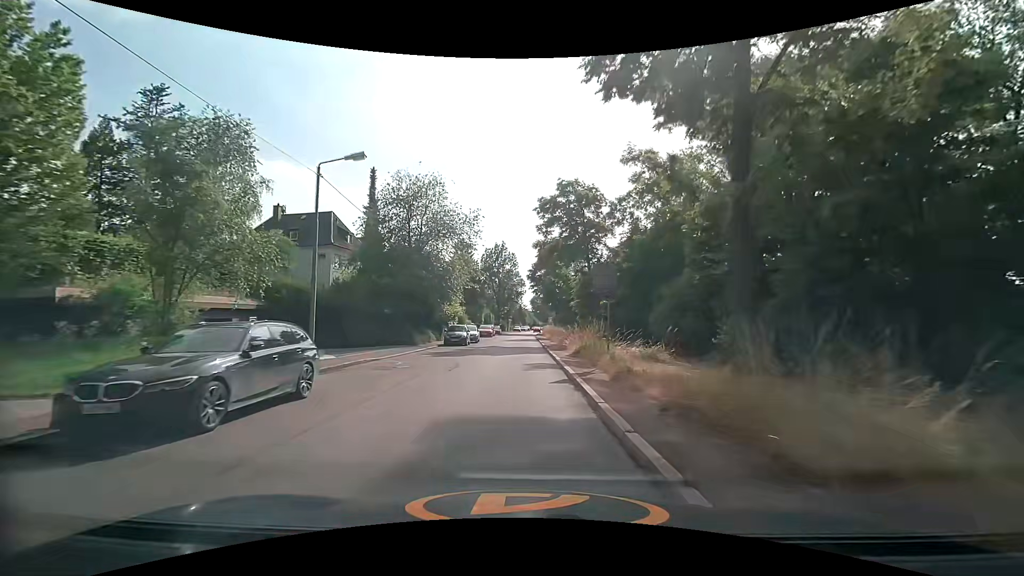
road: tertiary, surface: asphalt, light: Day
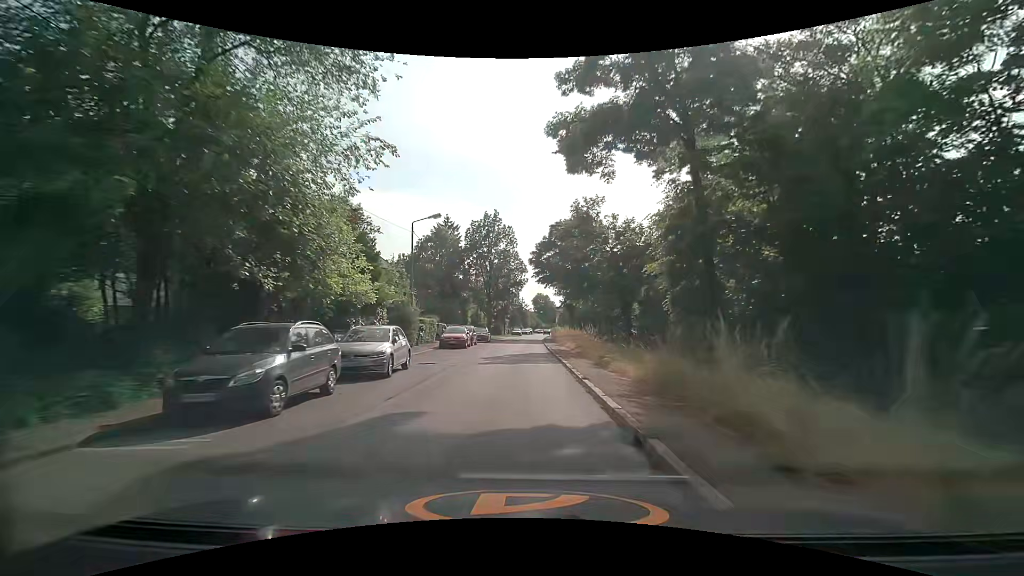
(-0.1, +27.4) m; -1°
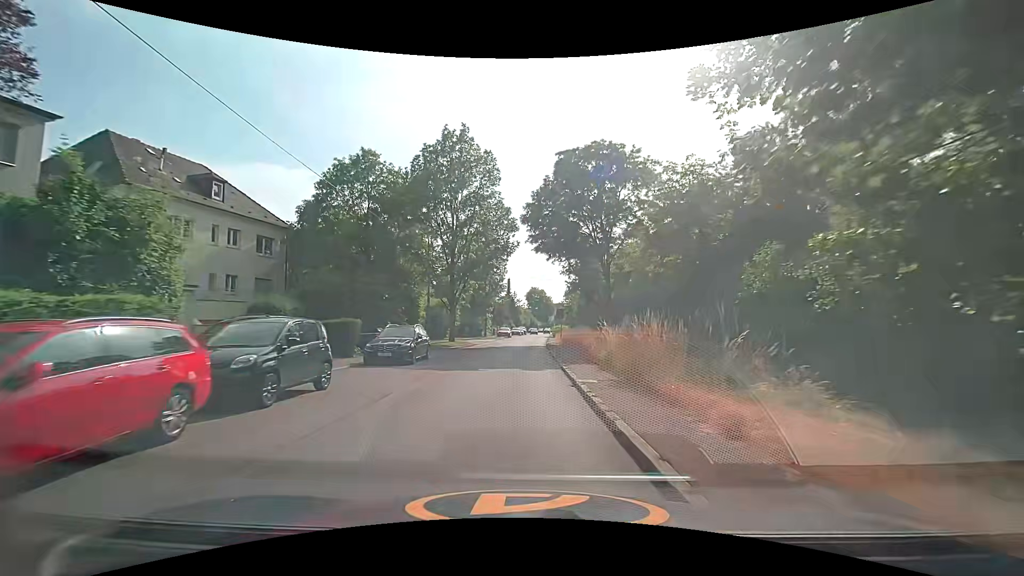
(+0.4, +29.1) m; +1°
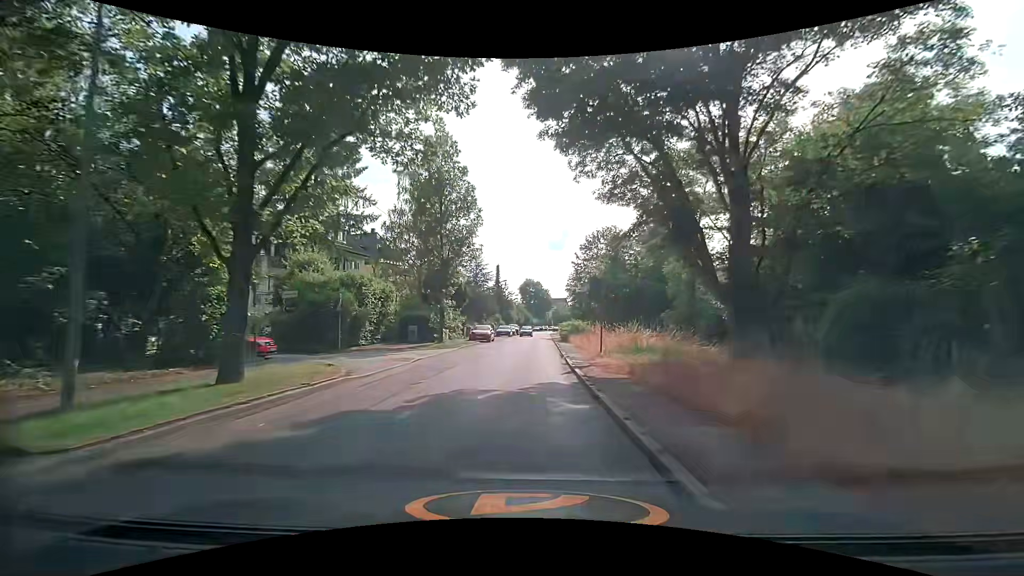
(+0.2, +28.2) m; +1°
(0, +10) (0, +20) (+1, +30) (+1, +40) (+1, +50) (+1, +60) (+2, +70) (+2, +80) (+3, +90) (+3, +100) m
